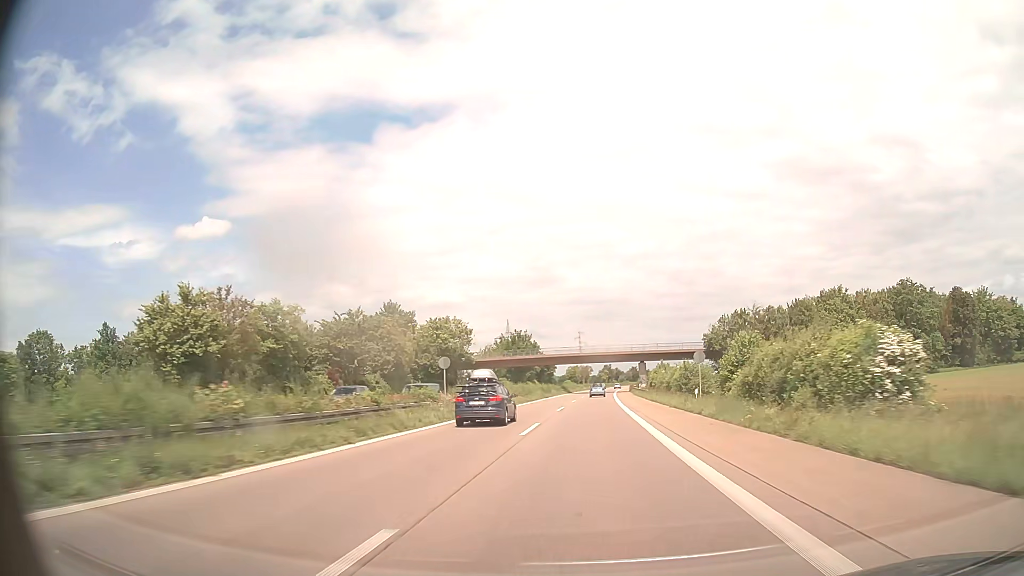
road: trunk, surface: asphalt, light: Day
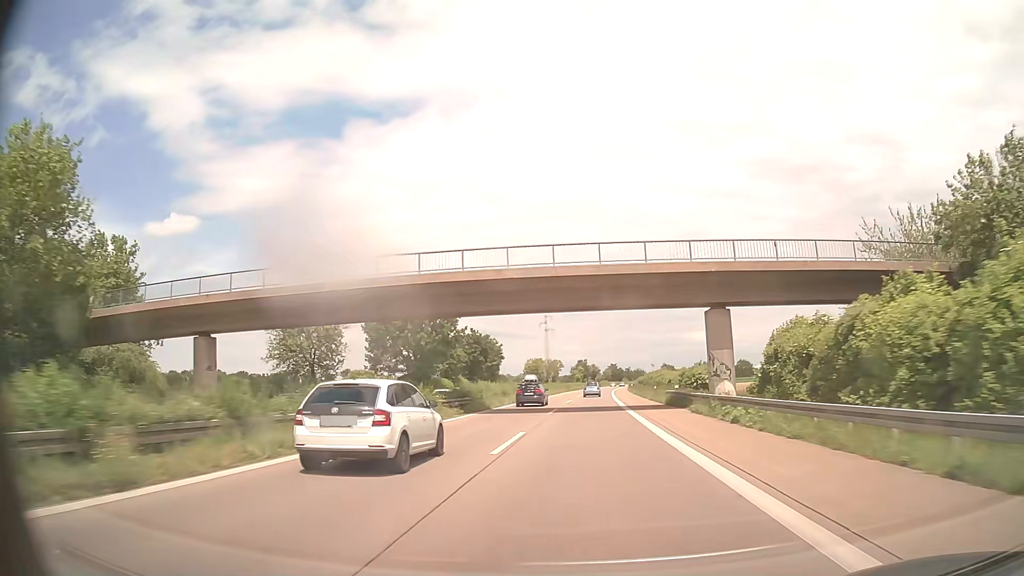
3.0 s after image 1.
(+1.6, +77.4) m; +2°
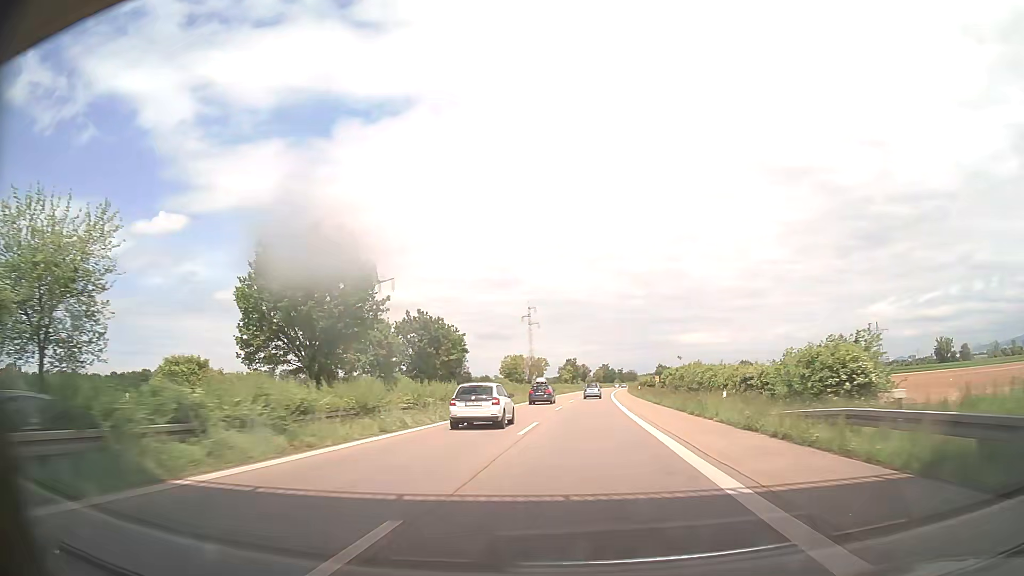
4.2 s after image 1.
(+0.3, +30.6) m; +1°
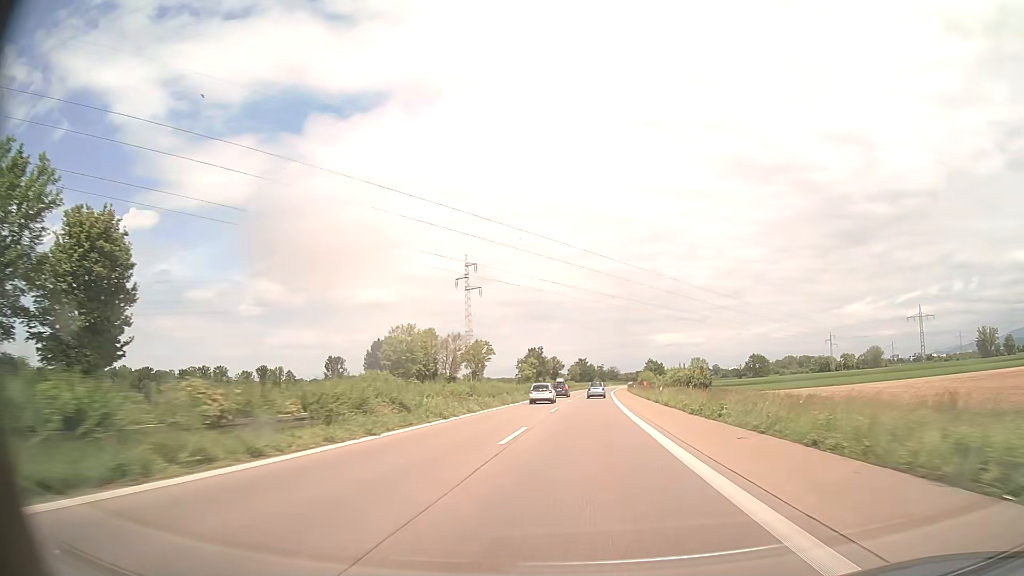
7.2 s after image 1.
(+1.1, +75.7) m; +2°
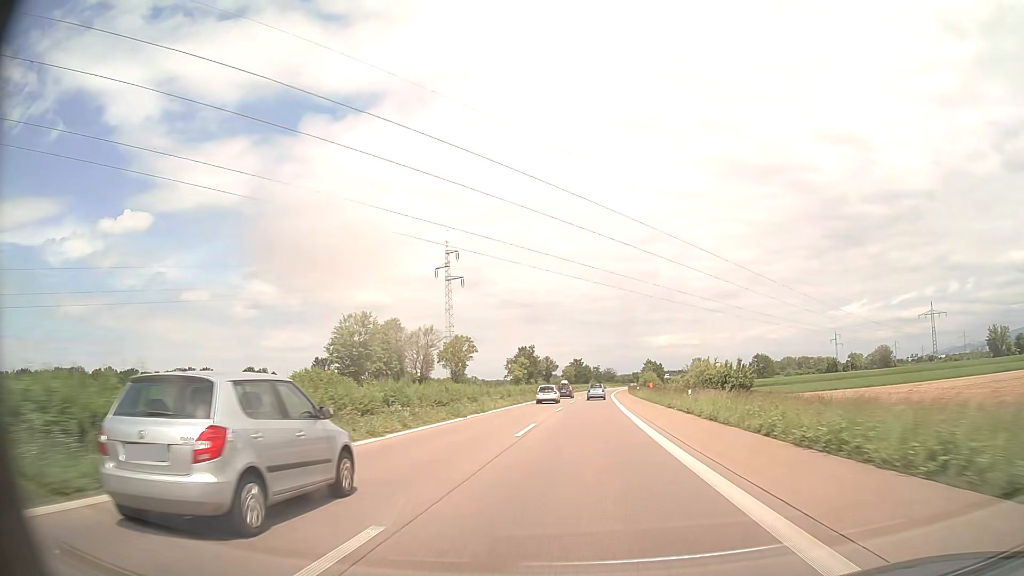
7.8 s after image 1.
(+0.1, +15.0) m; +1°
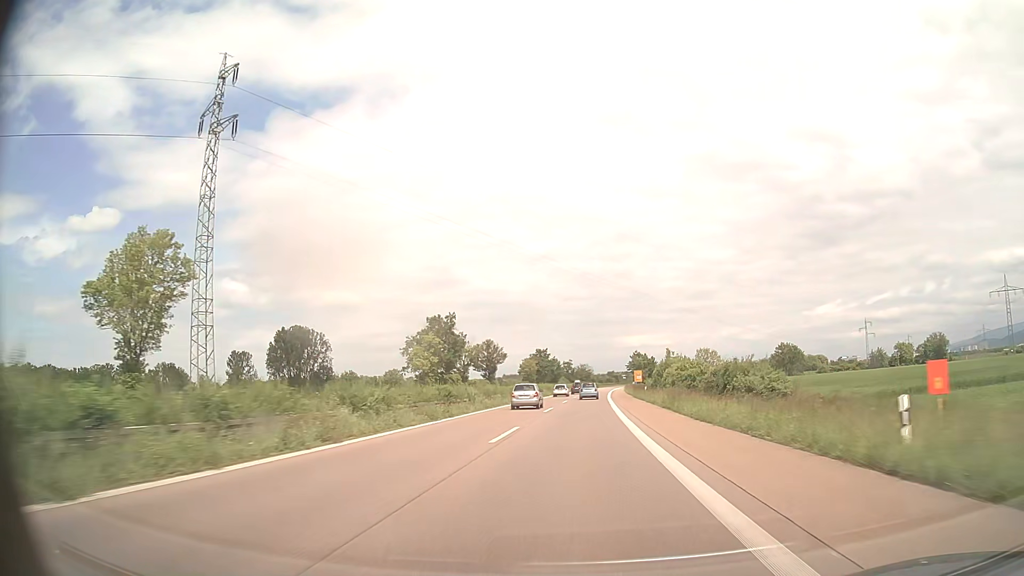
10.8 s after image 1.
(+1.6, +74.7) m; +2°
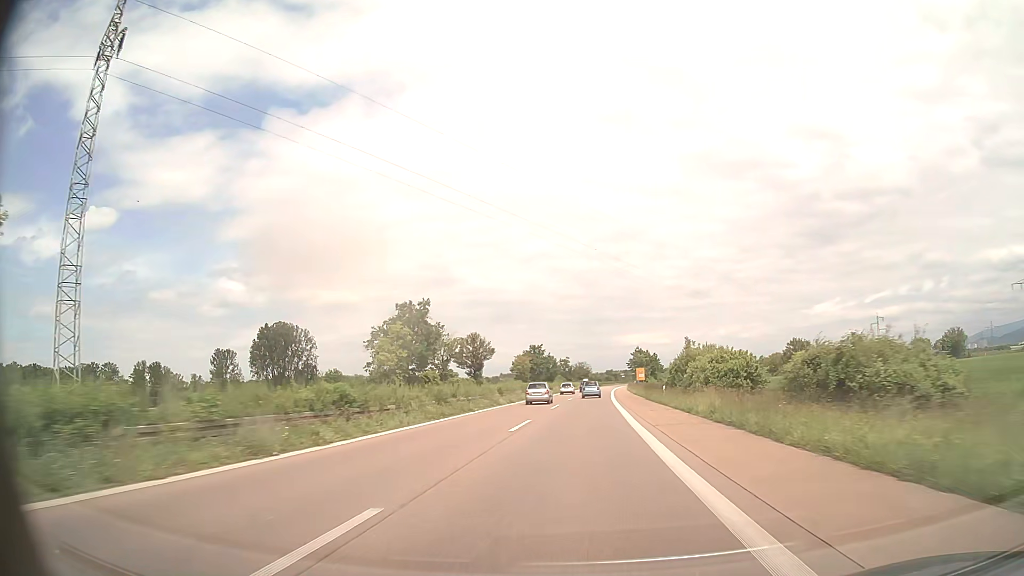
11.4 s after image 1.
(0.0, +14.9) m; 0°
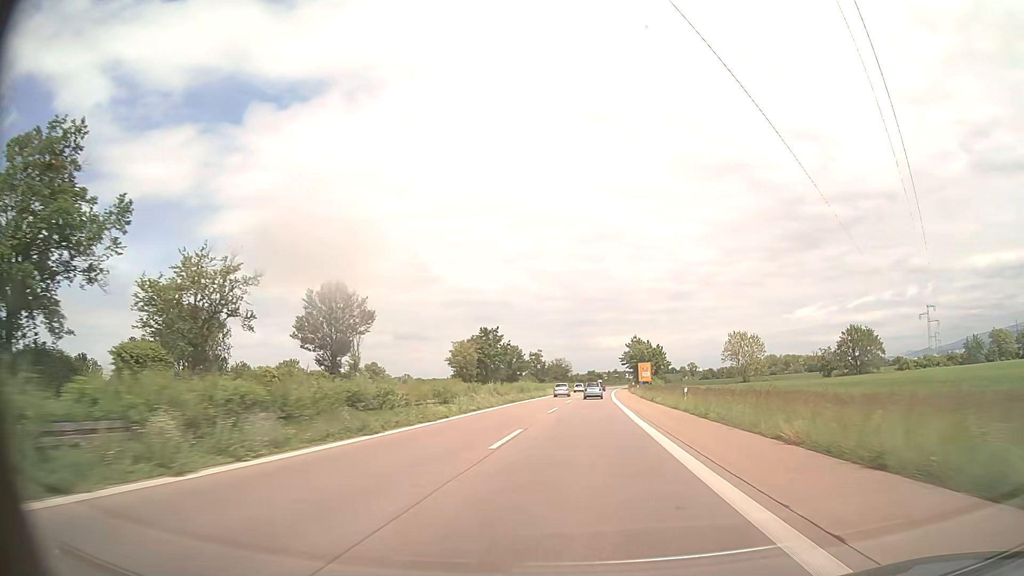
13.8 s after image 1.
(+0.7, +59.4) m; +2°
(0, +10) (0, +20) (0, +30) (0, +40) (+1, +50) (+1, +60) (+1, +70) (+2, +80) (+2, +90) (+2, +100) m
